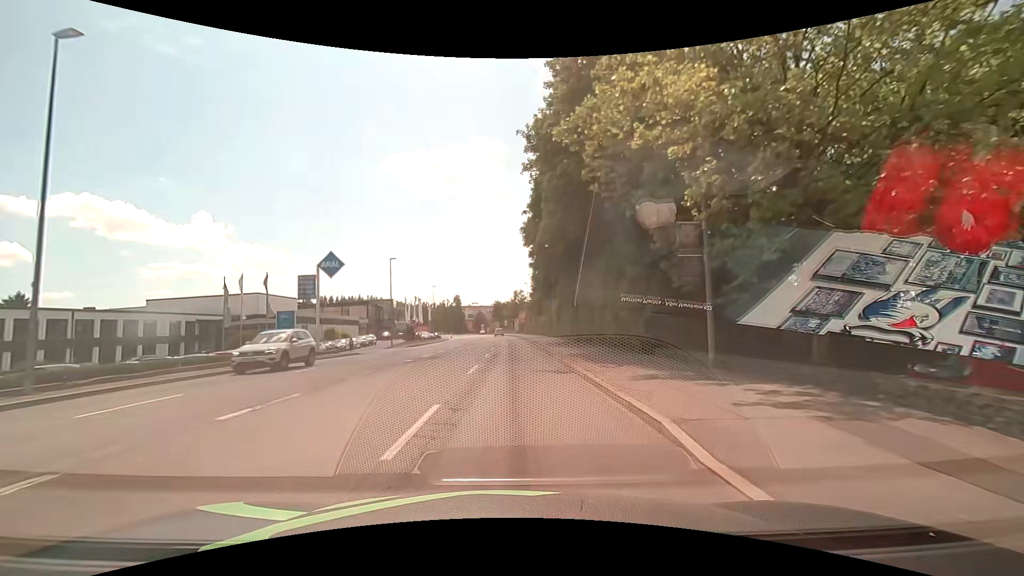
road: tertiary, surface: asphalt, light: Day
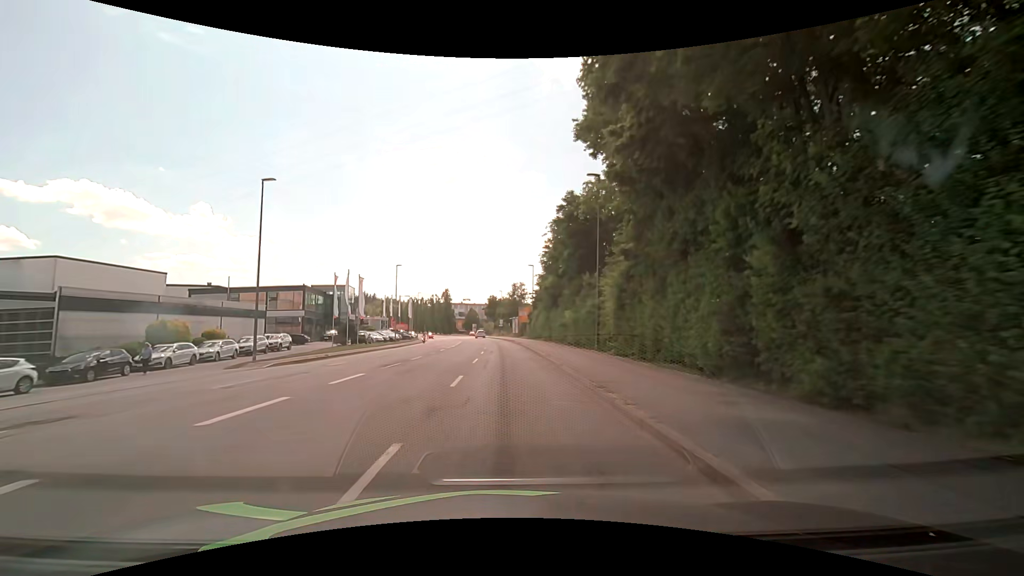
(0.0, +30.4) m; 0°
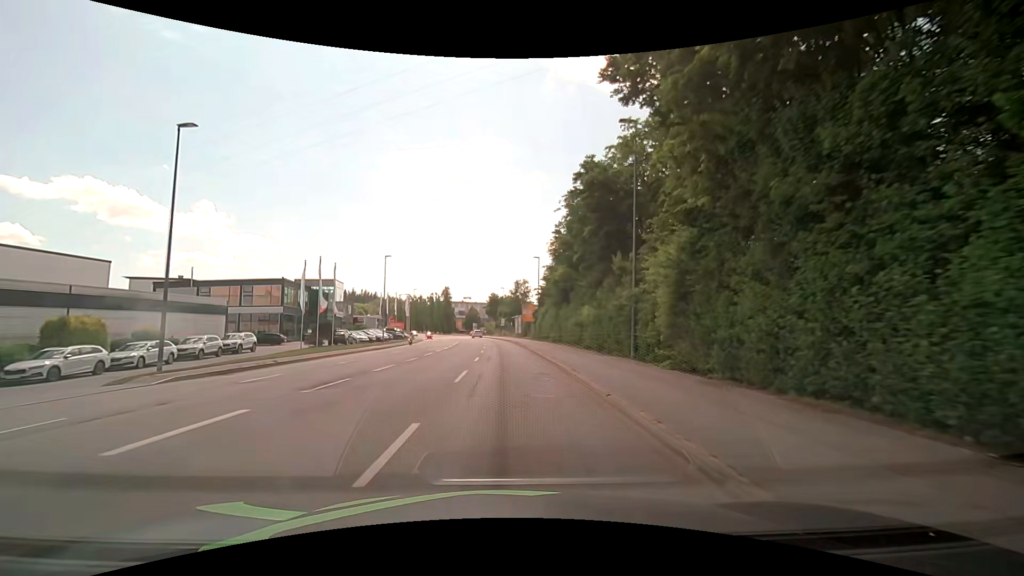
(0.0, +7.6) m; -1°
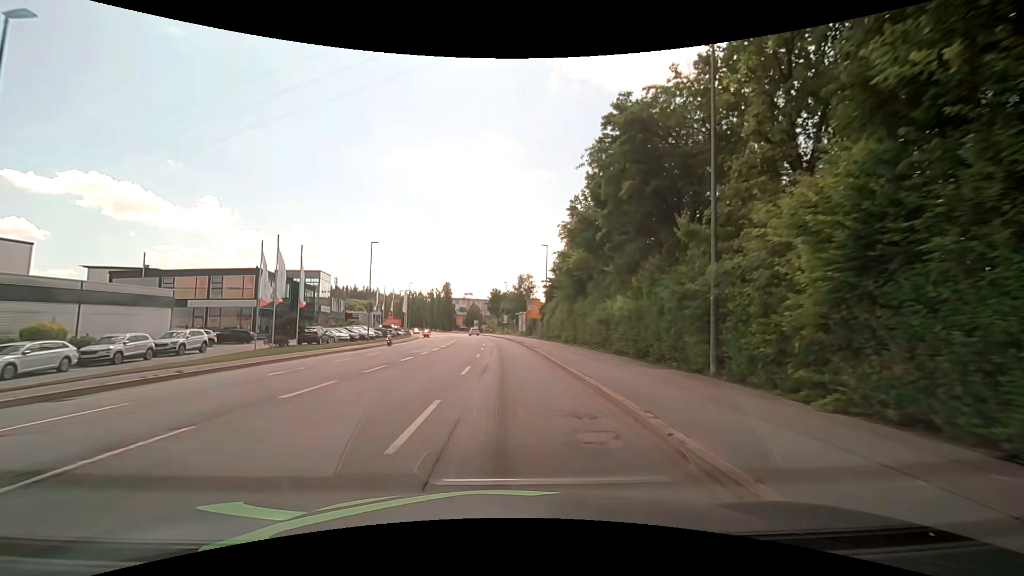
(+0.1, +7.6) m; 0°
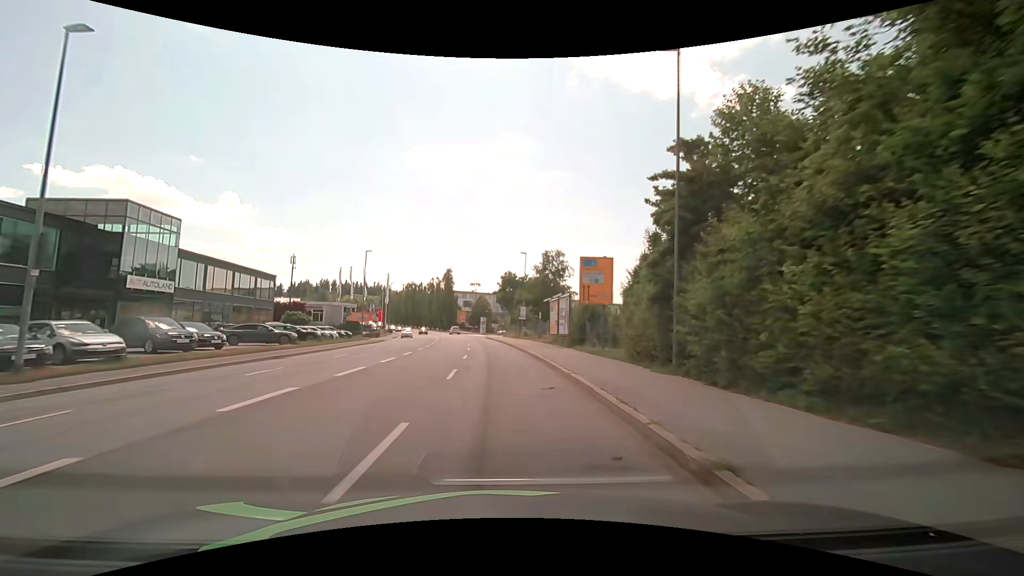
(-0.5, +38.2) m; -2°
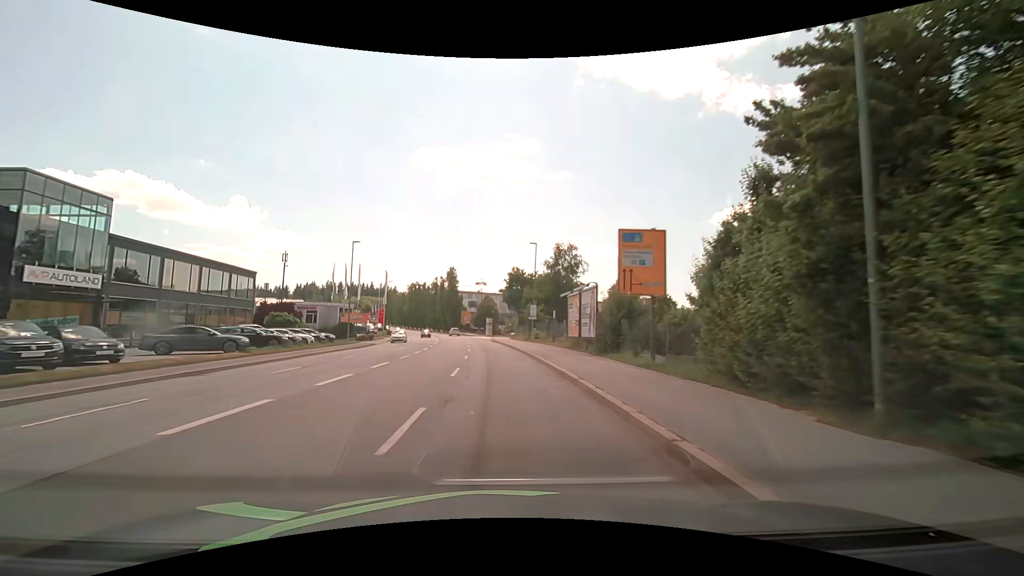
(-0.1, +7.6) m; 0°
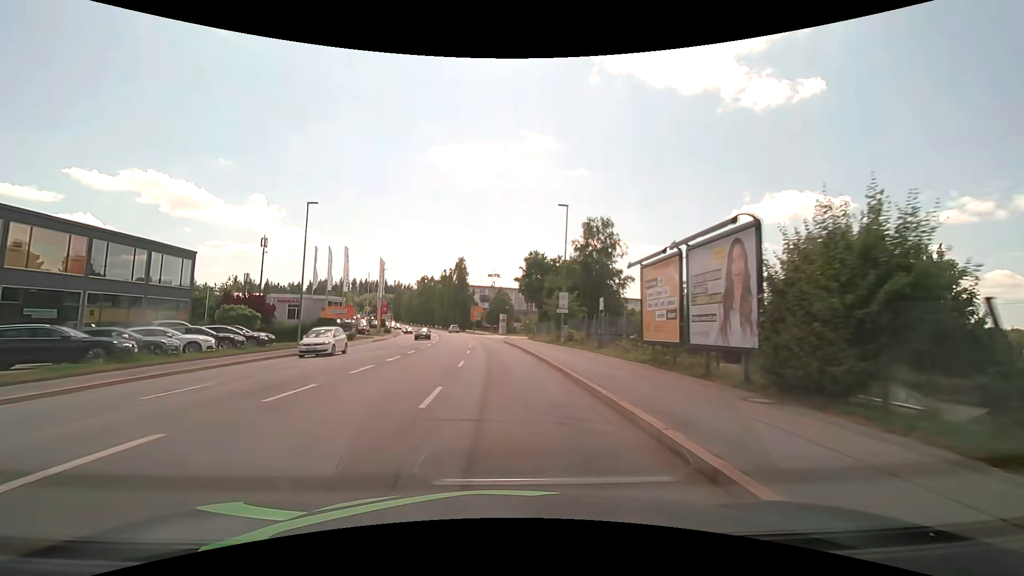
(-0.3, +15.3) m; -2°
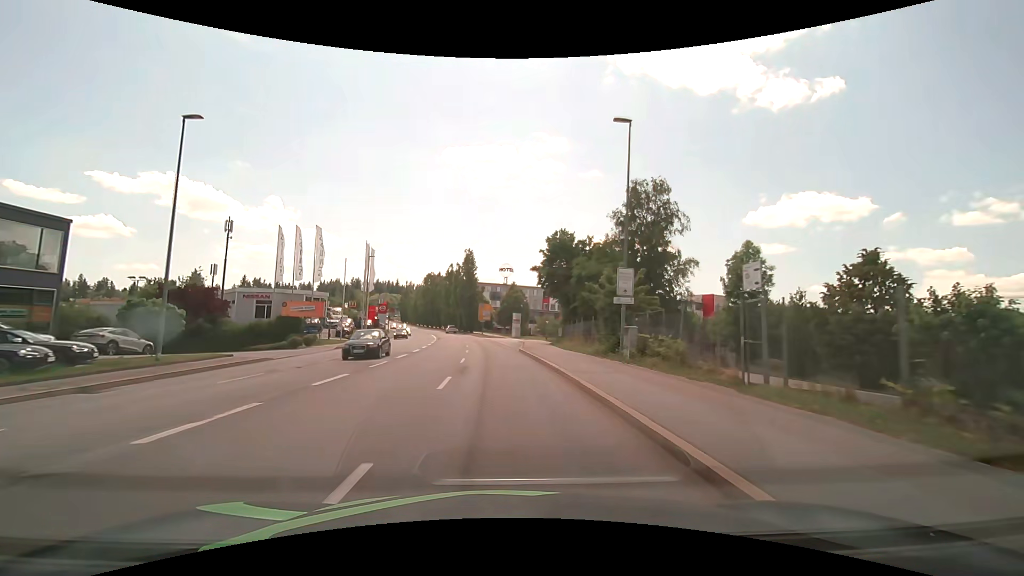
(-0.2, +15.3) m; -1°
(0, +10) (-1, +20) (-1, +30) (-2, +40) (-3, +50) (-4, +60) (-5, +70) (-7, +80) (-8, +89) (-10, +99) m
